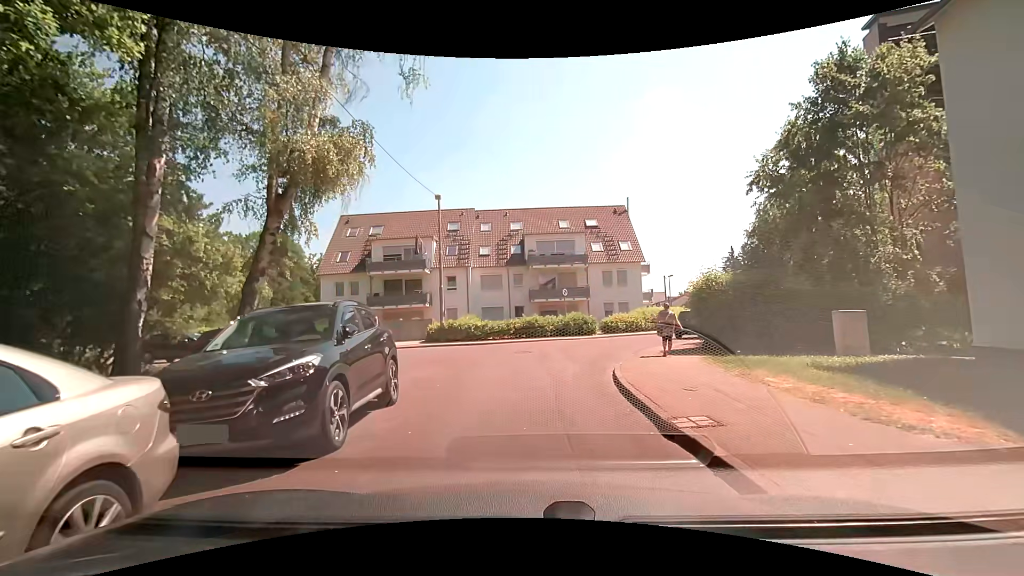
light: Day
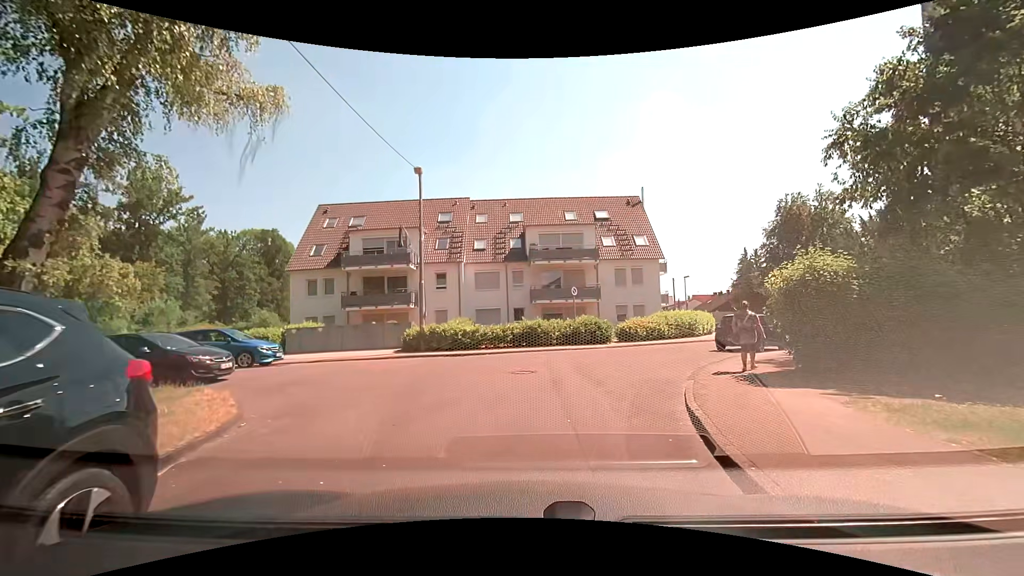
(-0.1, +5.6) m; 0°
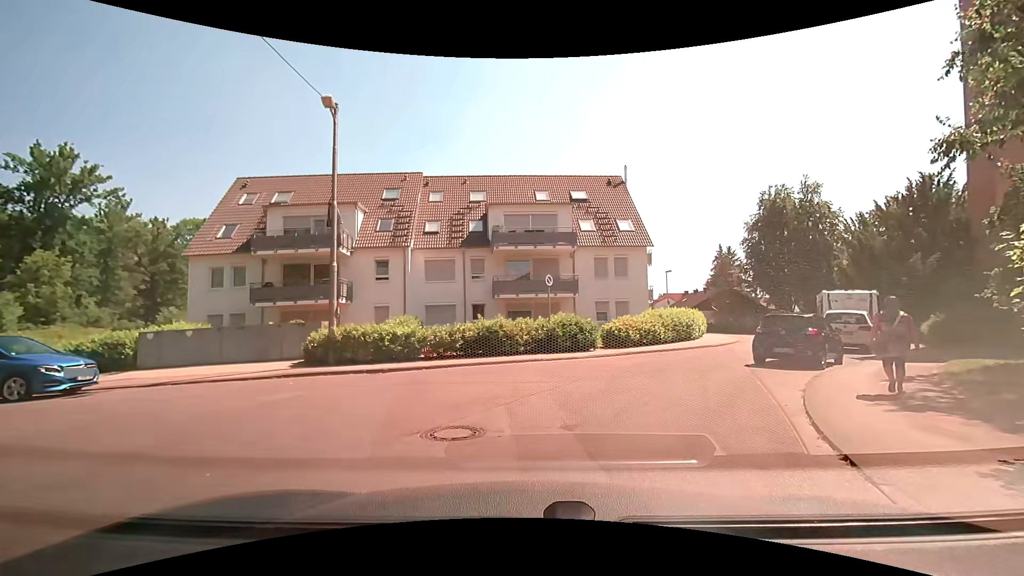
(0.0, +6.7) m; +5°
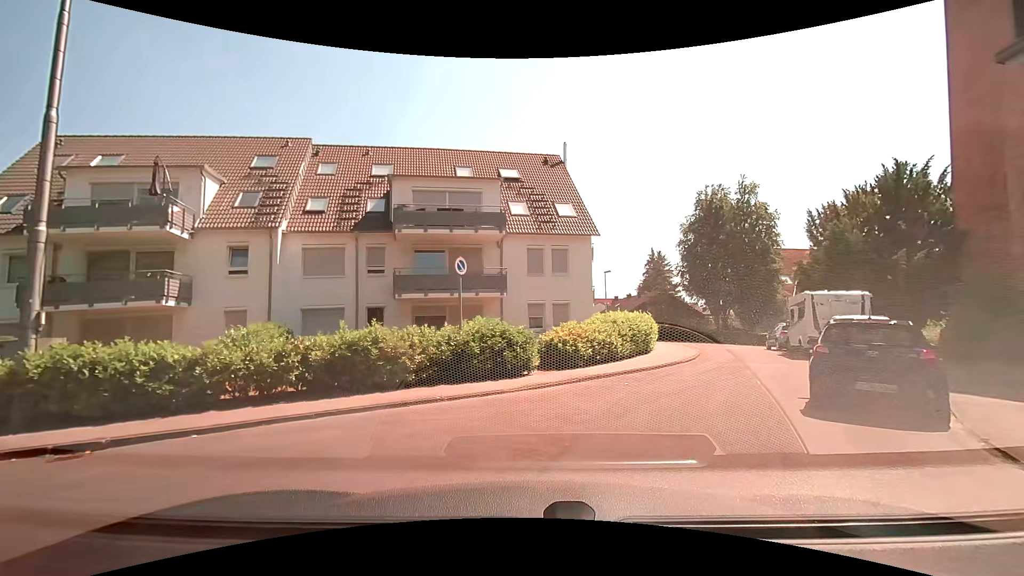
(+0.2, +7.0) m; +6°
